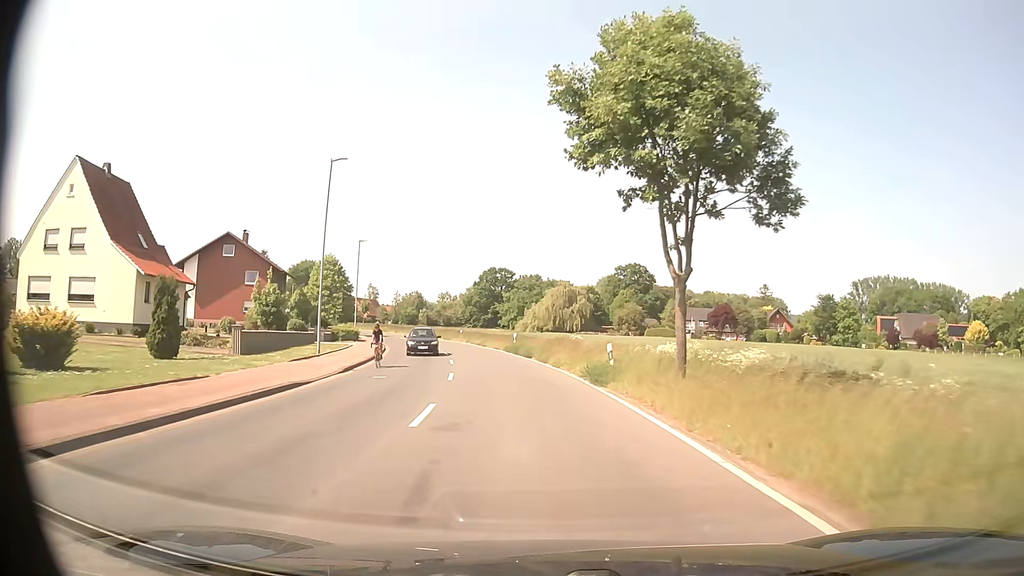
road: tertiary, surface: asphalt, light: Day
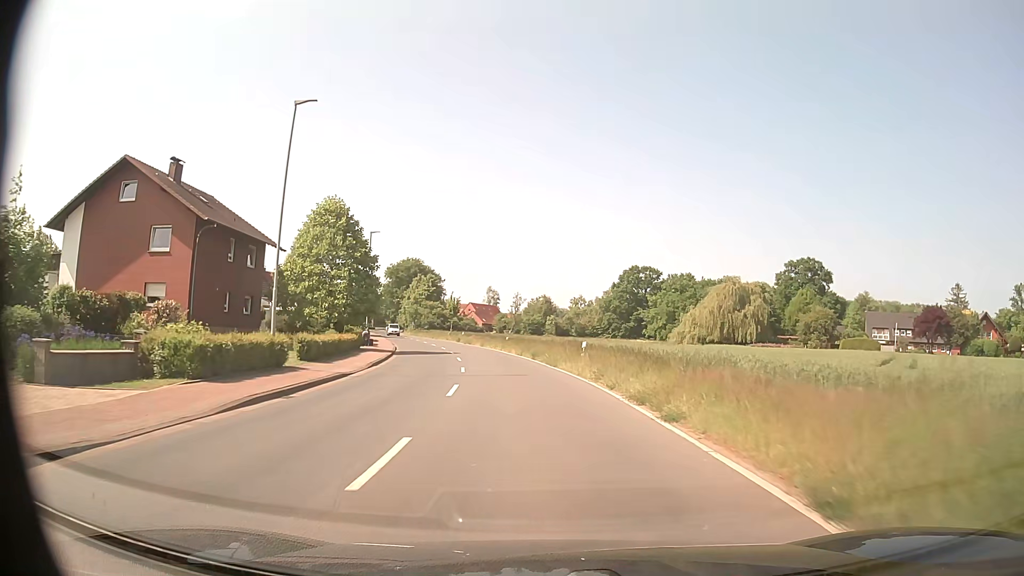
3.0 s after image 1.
(-4.1, +40.2) m; -12°
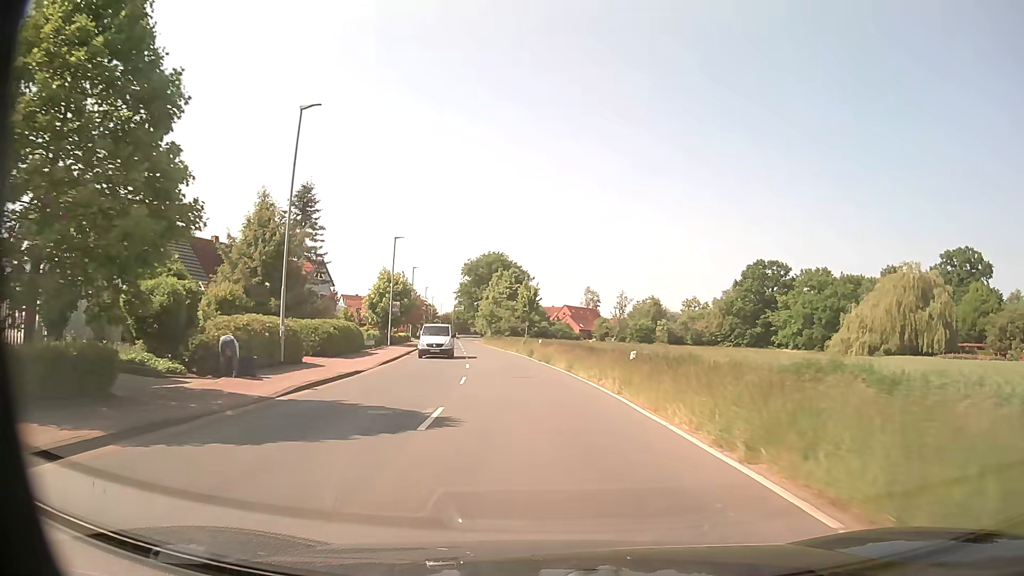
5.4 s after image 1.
(-2.2, +32.6) m; -8°
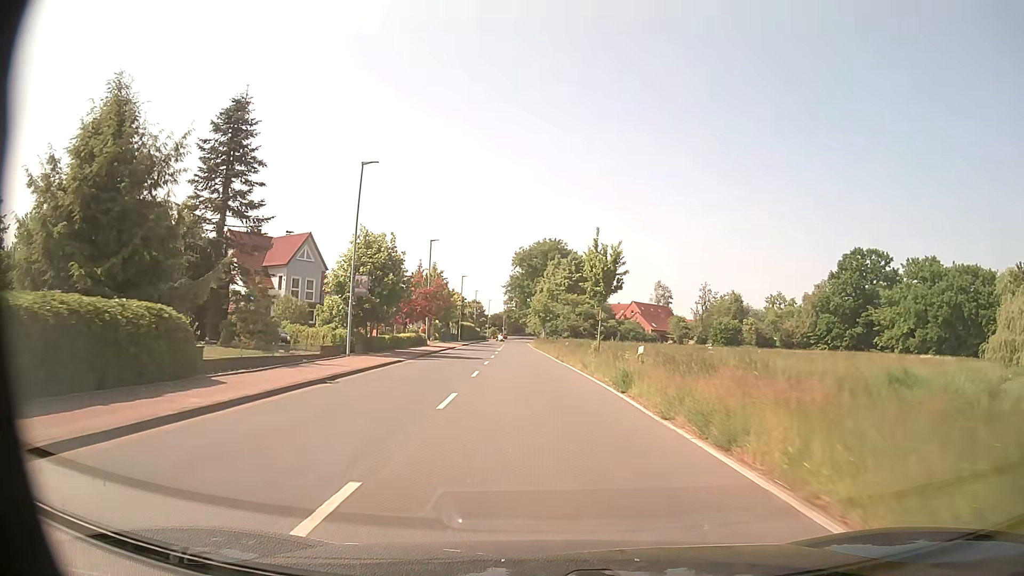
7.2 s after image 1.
(-1.2, +24.9) m; -5°
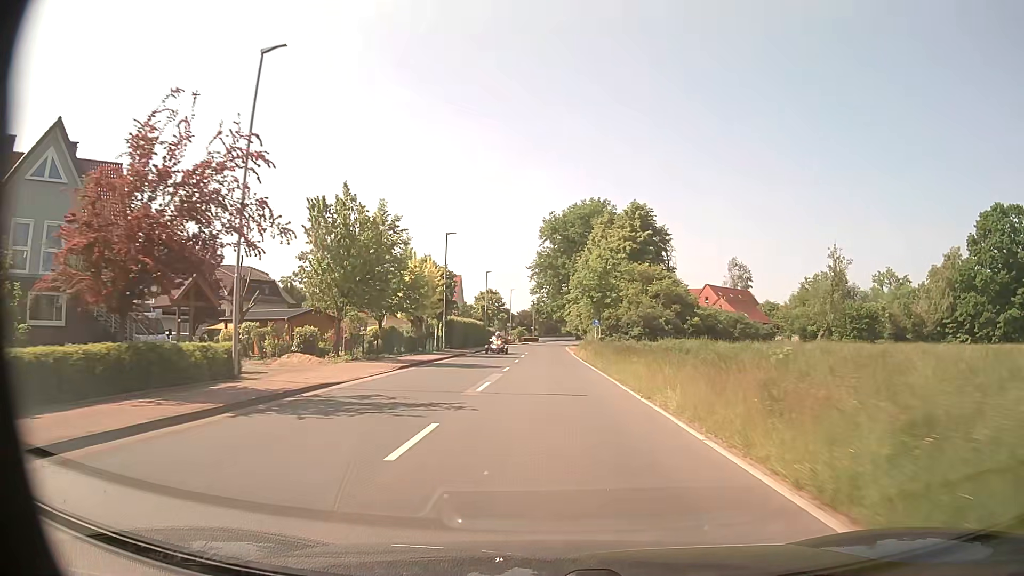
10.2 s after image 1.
(-1.5, +41.4) m; -3°
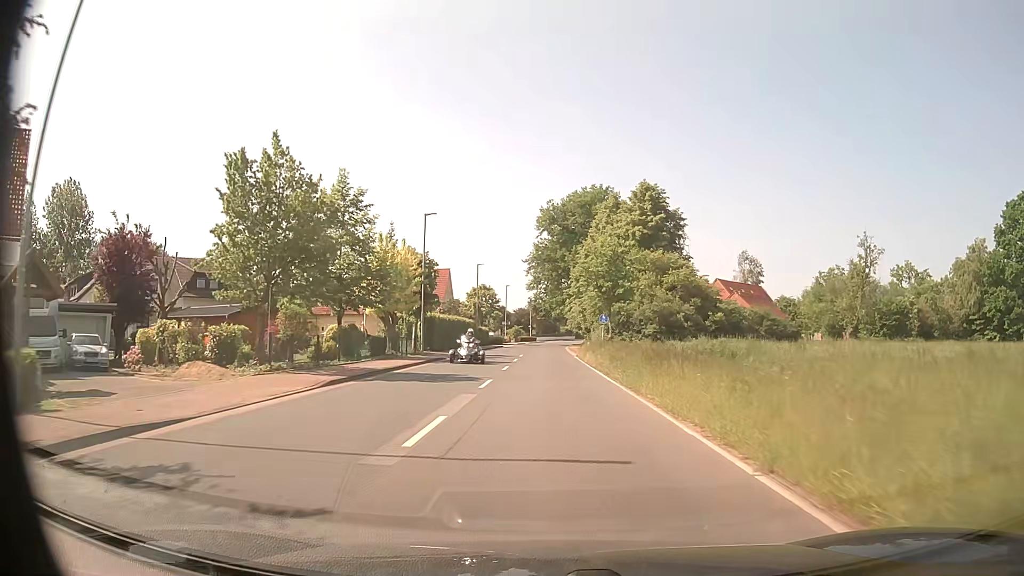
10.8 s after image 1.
(0.0, +8.2) m; 0°
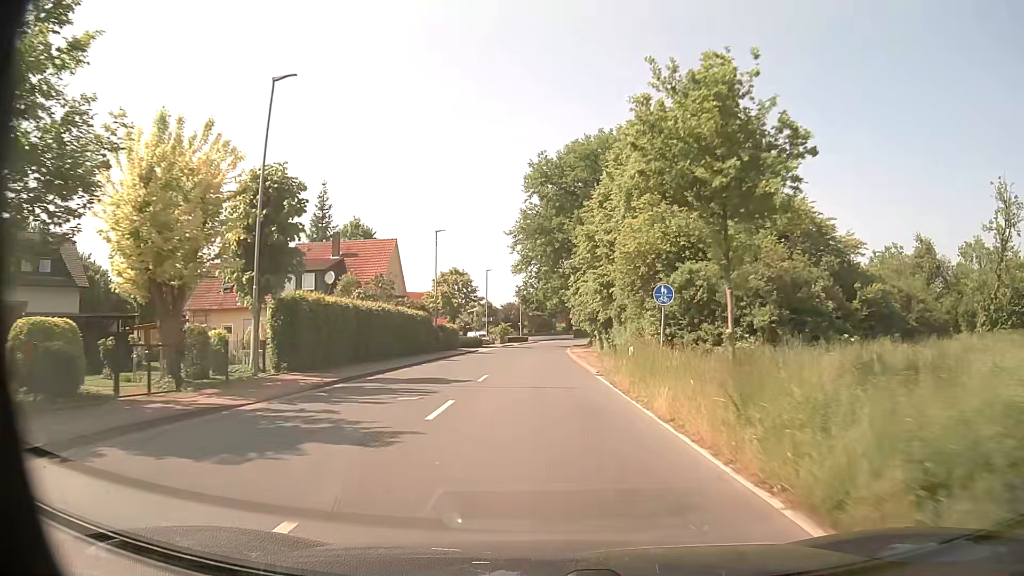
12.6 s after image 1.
(+0.1, +24.4) m; 0°
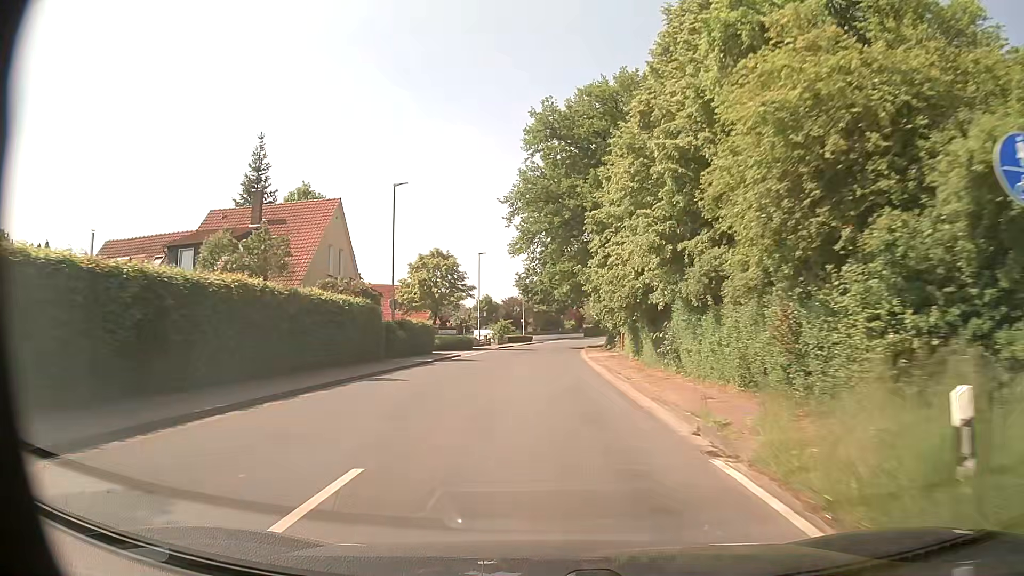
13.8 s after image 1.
(0.0, +16.0) m; 0°
(0, +10) (0, +20) (0, +30) (0, +40) (0, +50) (+1, +60) (+2, +70) (+3, +80) (+4, +90) (+6, +100) m
